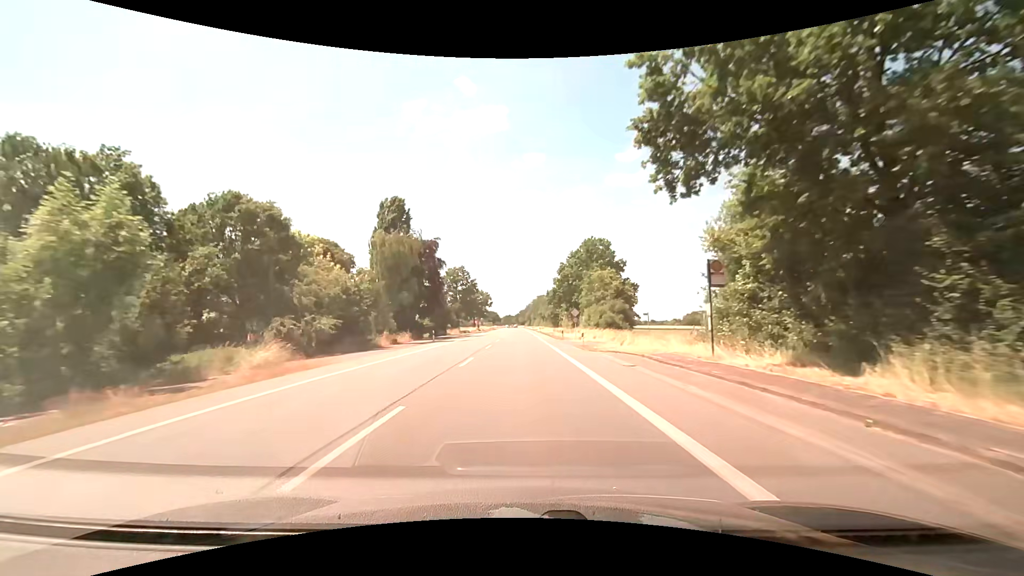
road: primary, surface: asphalt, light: Day
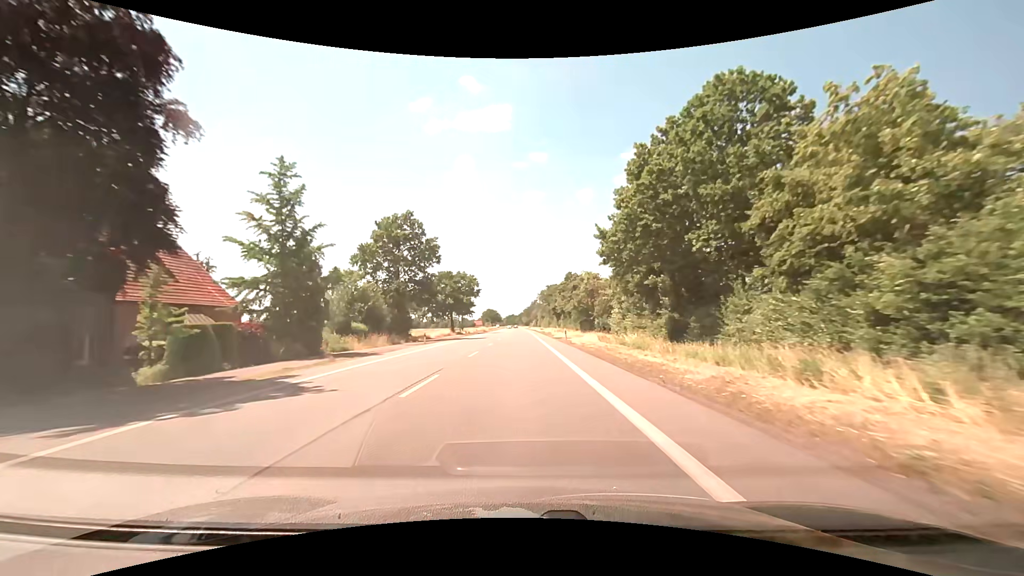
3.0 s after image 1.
(+0.1, +54.7) m; 0°
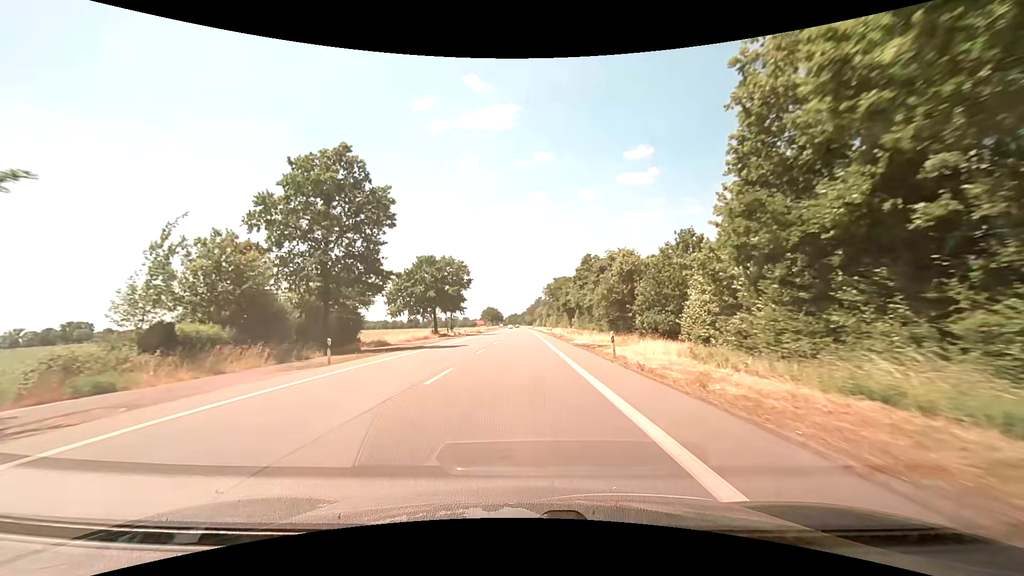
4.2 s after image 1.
(0.0, +21.9) m; 0°
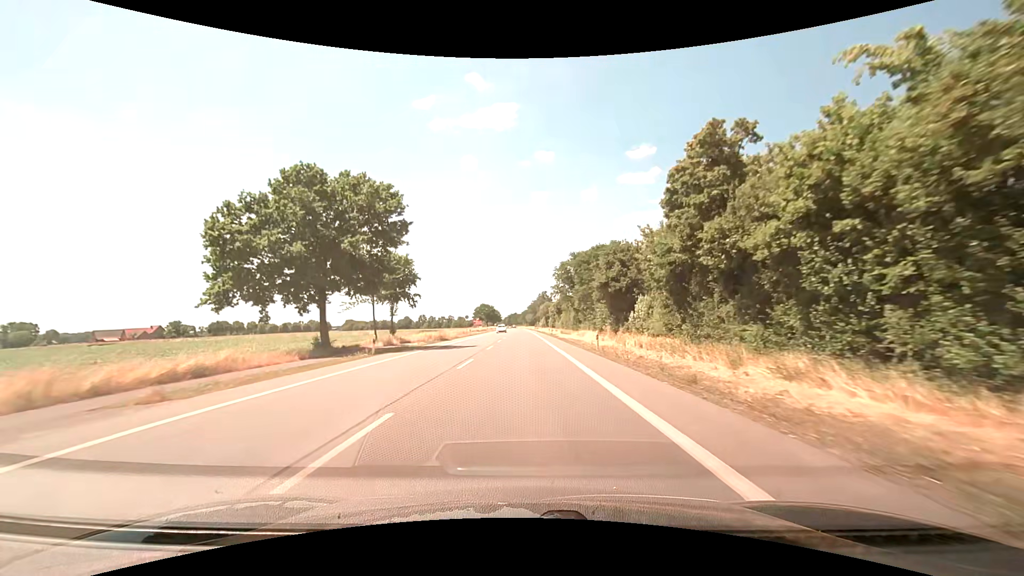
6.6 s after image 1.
(0.0, +43.7) m; 0°
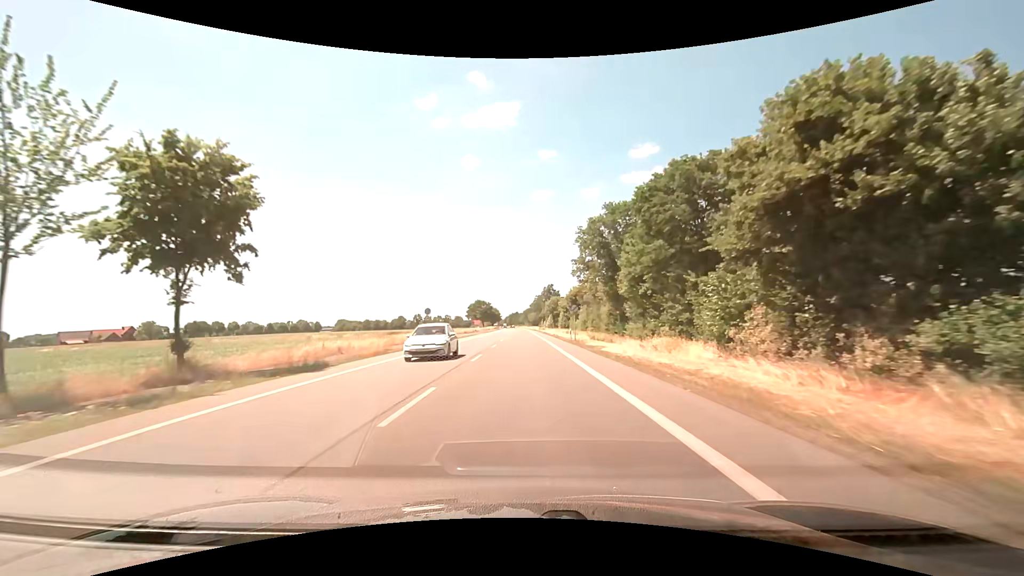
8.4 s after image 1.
(-0.1, +32.8) m; 0°
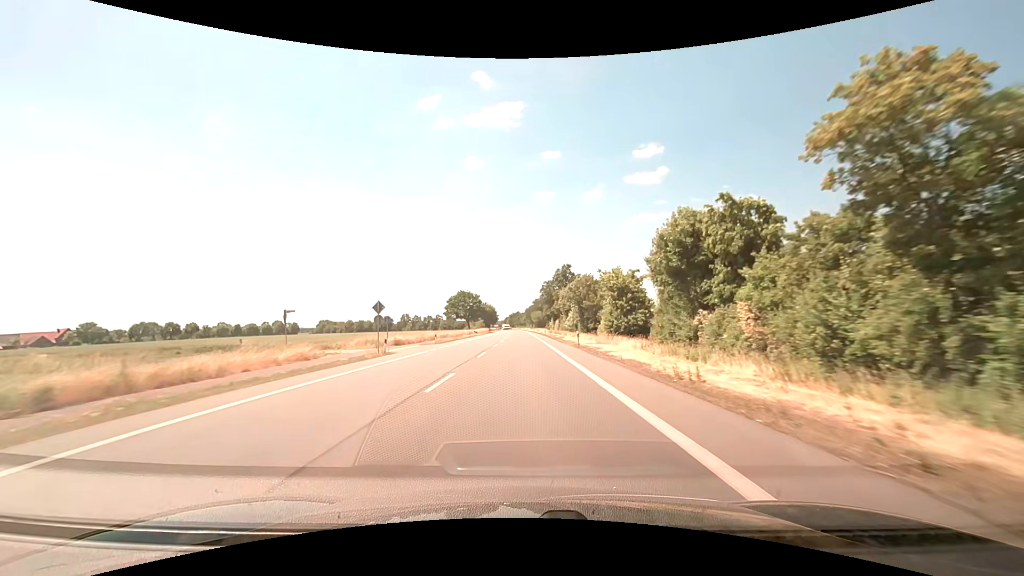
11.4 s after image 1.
(-0.5, +56.6) m; -1°
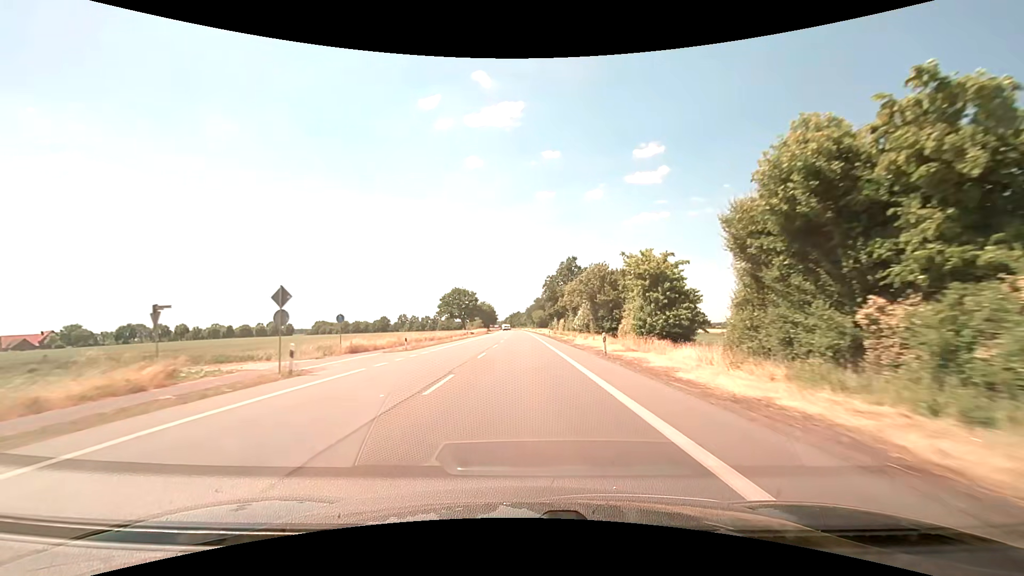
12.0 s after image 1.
(0.0, +12.1) m; 0°
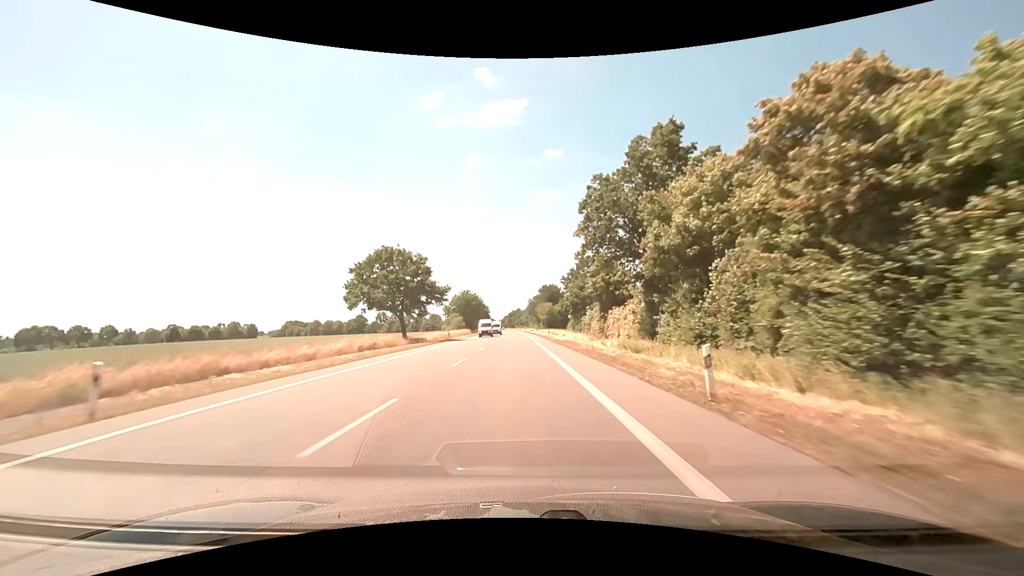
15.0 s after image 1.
(-0.2, +64.9) m; 0°
(0, +10) (0, +20) (0, +30) (0, +40) (0, +50) (0, +60) (-1, +70) (-1, +80) (-1, +90) (-1, +100) m
